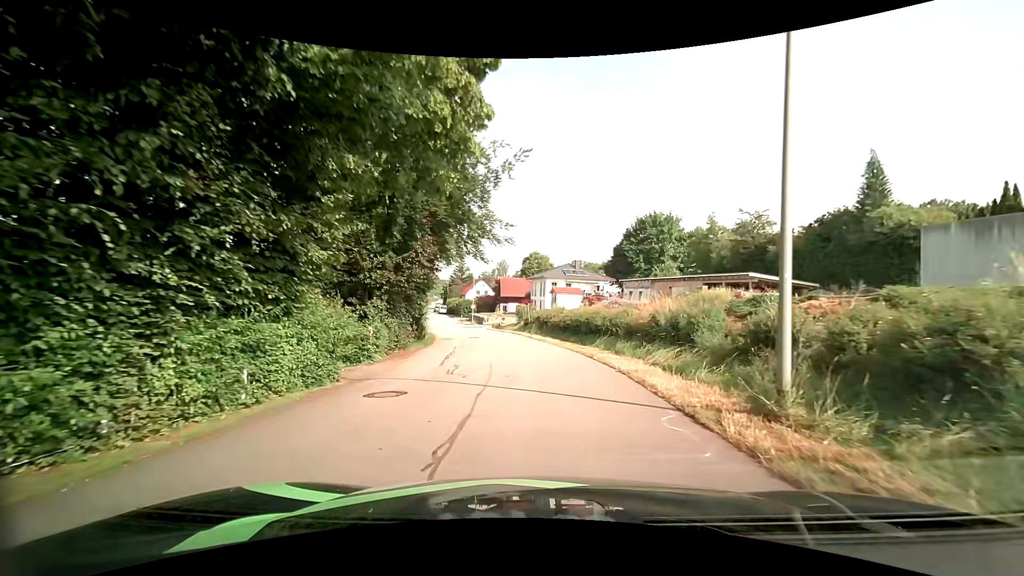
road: residential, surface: asphalt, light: Day
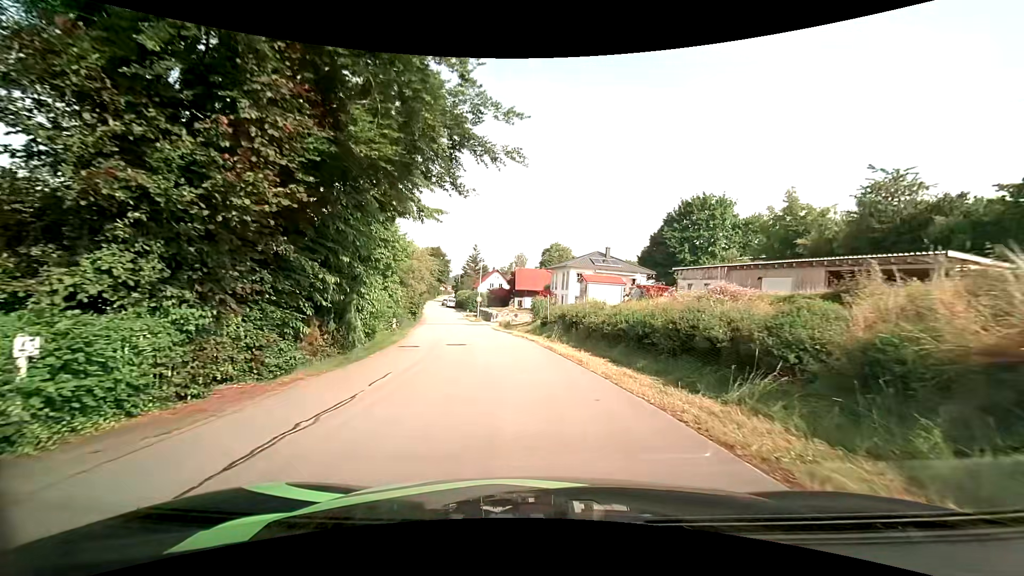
(-0.2, +13.1) m; -3°
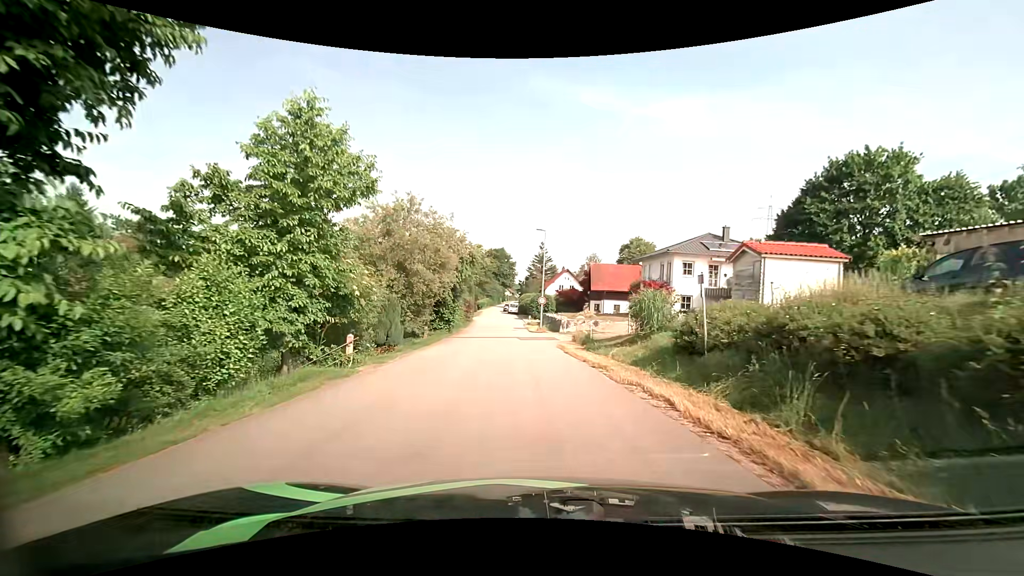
(-0.9, +16.9) m; -7°
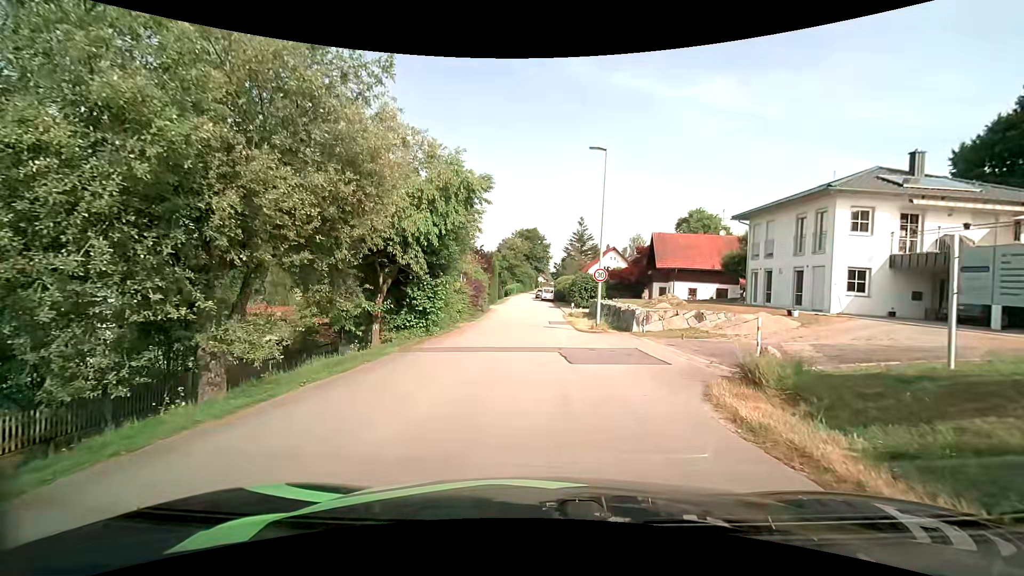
(-0.8, +16.4) m; -4°
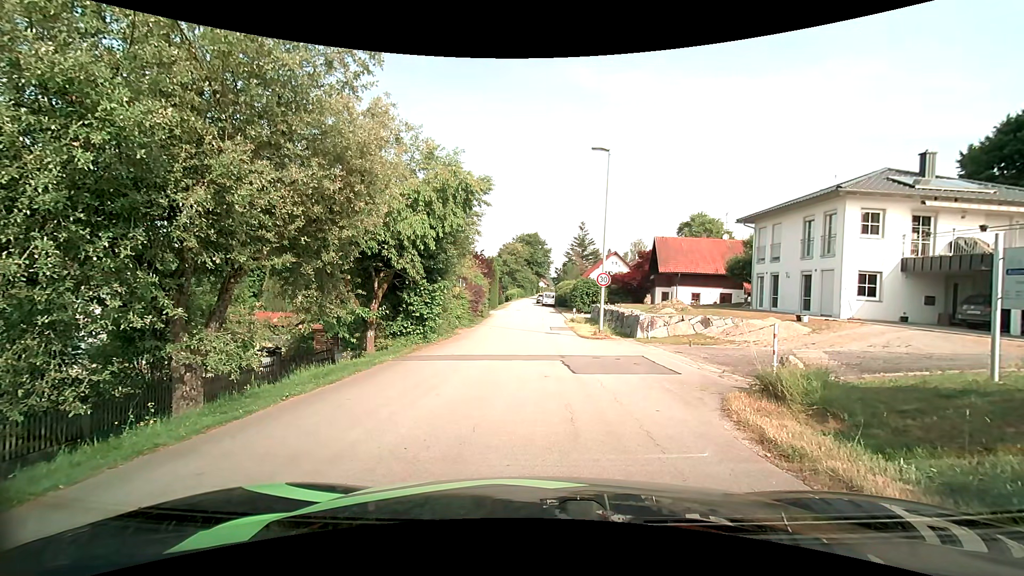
(0.0, +0.5) m; 0°
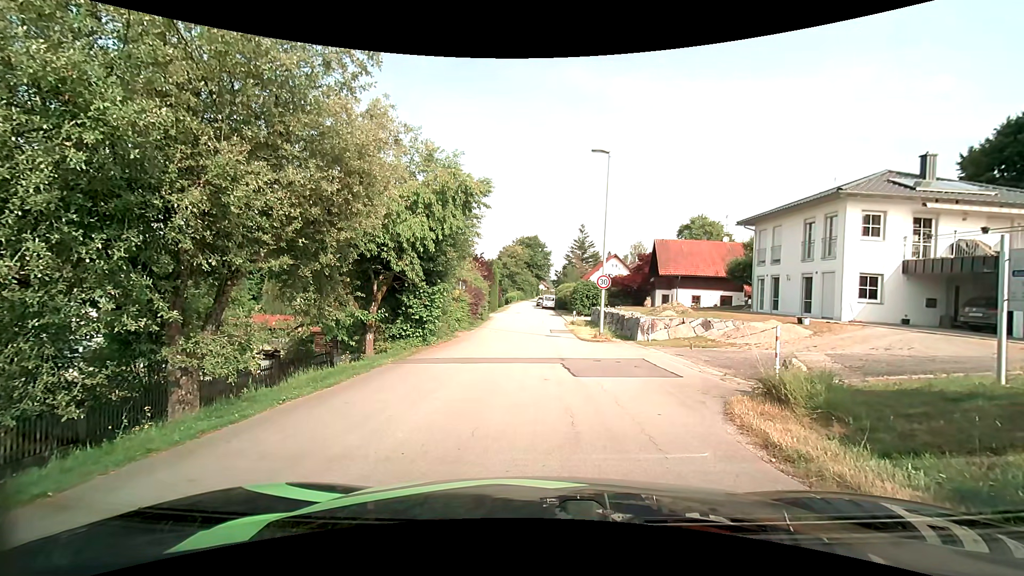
(0.0, +0.1) m; 0°
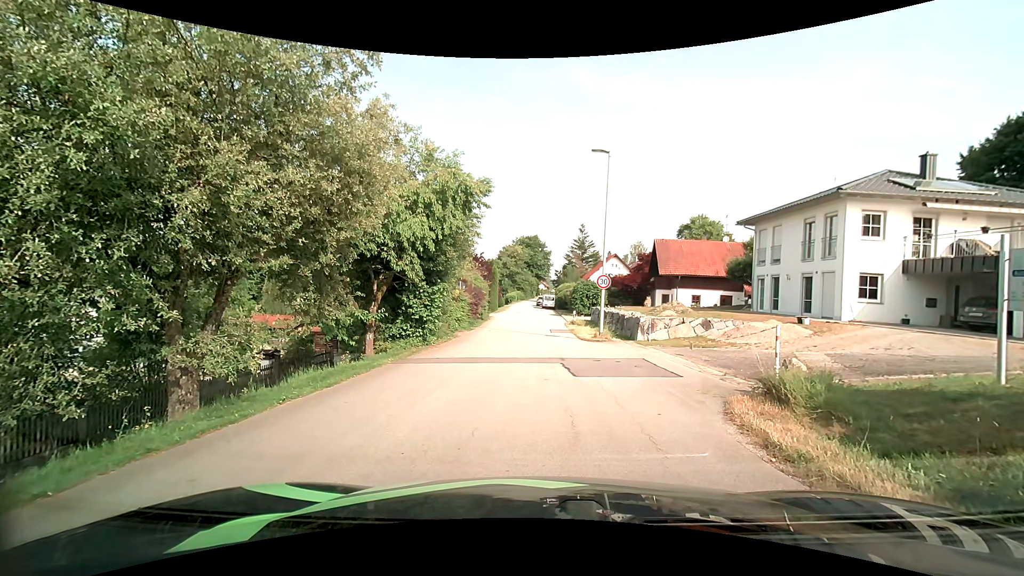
(0.0, 0.0) m; 0°
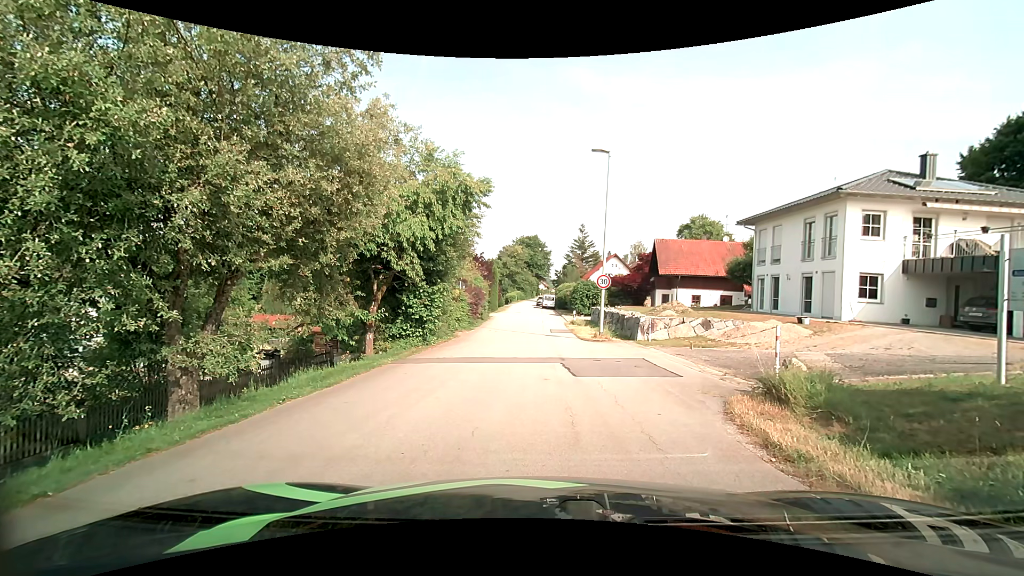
(0.0, 0.0) m; 0°
(0, +10) (-1, +20) (-1, +30) (-1, +40) (-2, +50) (-2, +60) (-3, +70) (-3, +80) (-3, +90) (-3, +100) m
